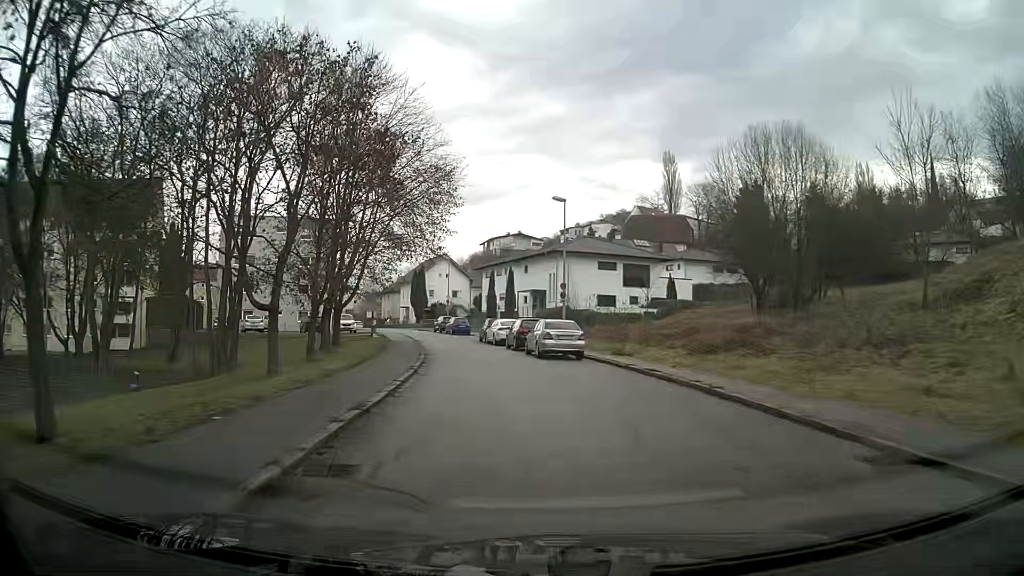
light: Day
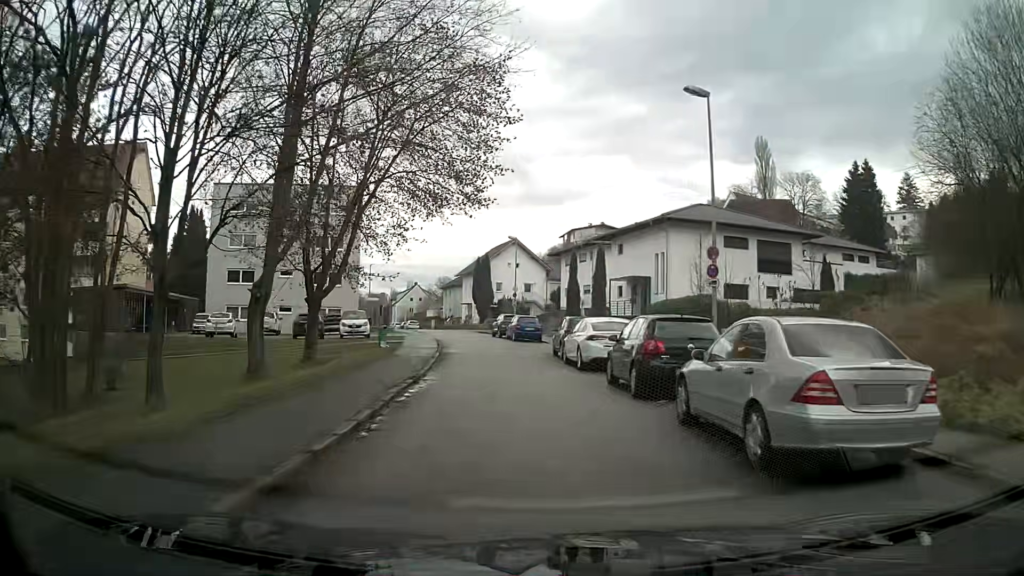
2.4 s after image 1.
(-1.1, +18.4) m; -7°
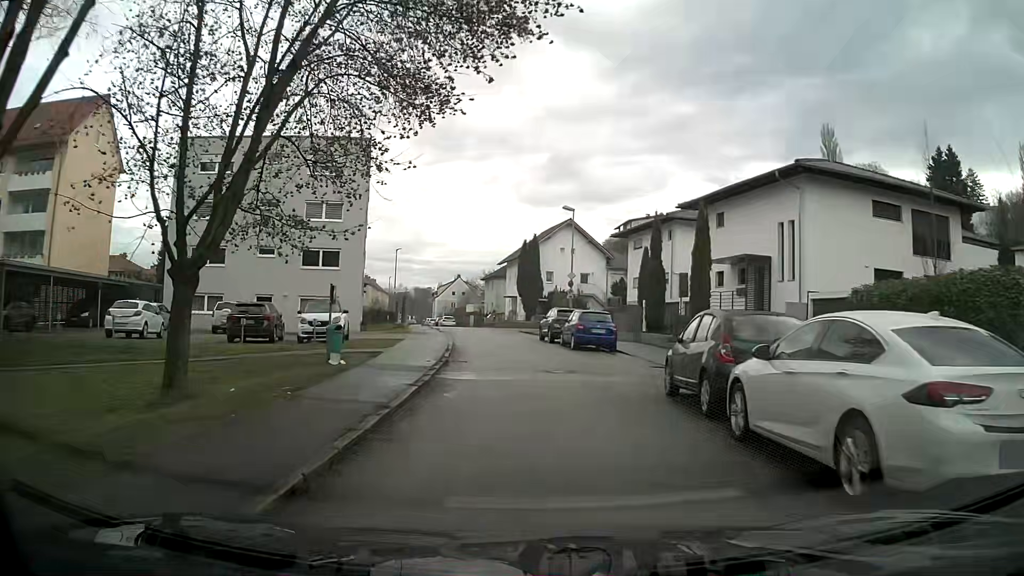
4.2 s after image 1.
(-0.5, +13.9) m; -4°
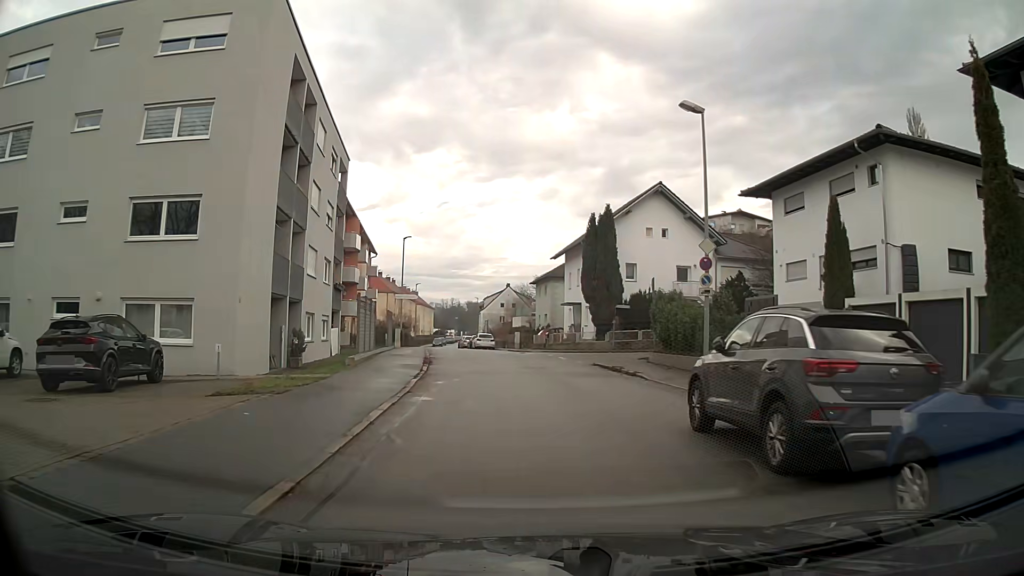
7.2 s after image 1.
(-0.8, +23.2) m; -4°
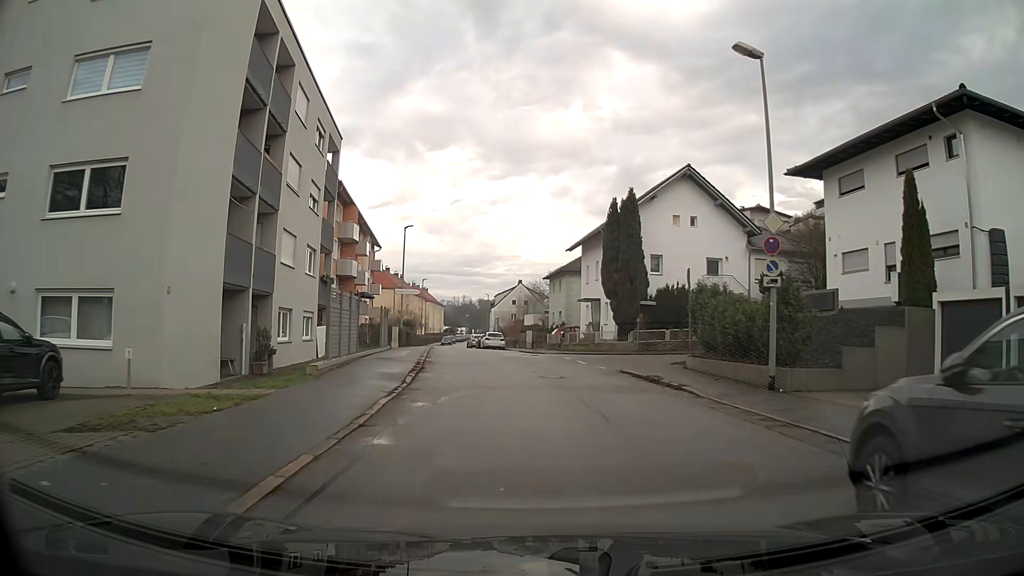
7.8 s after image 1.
(0.0, +4.6) m; 0°
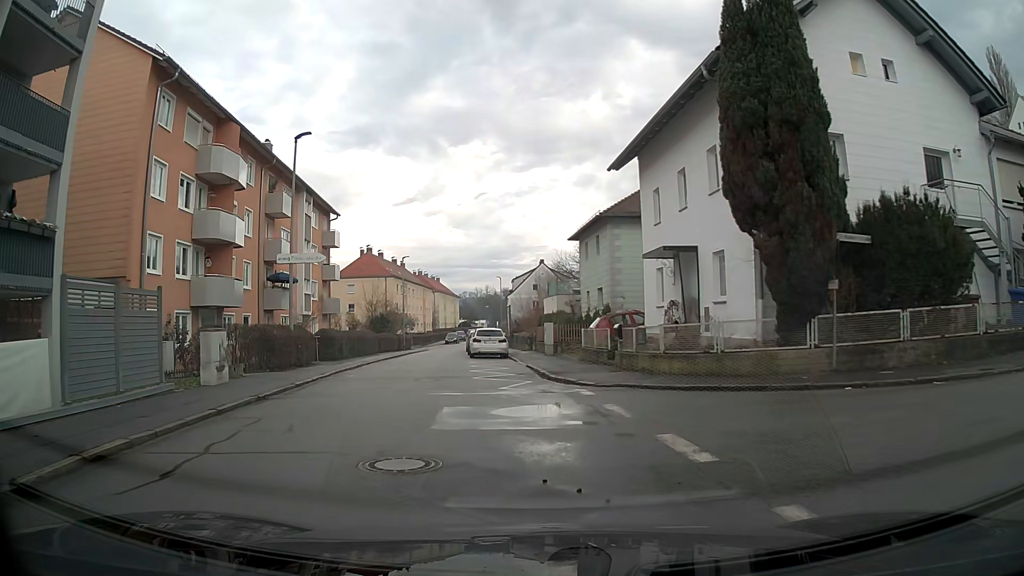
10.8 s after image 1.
(-0.1, +23.3) m; -5°
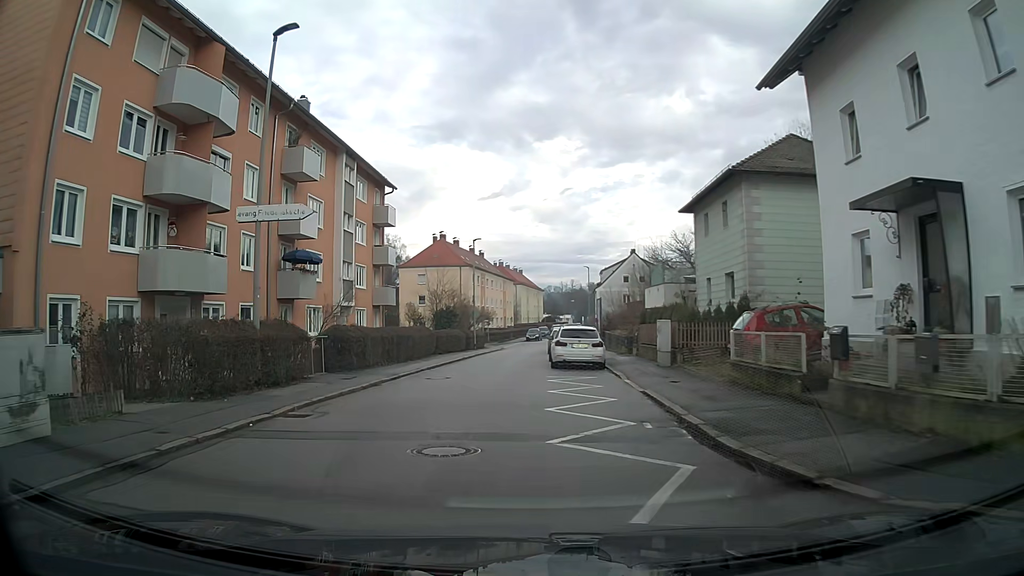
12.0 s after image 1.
(-0.5, +9.4) m; -7°
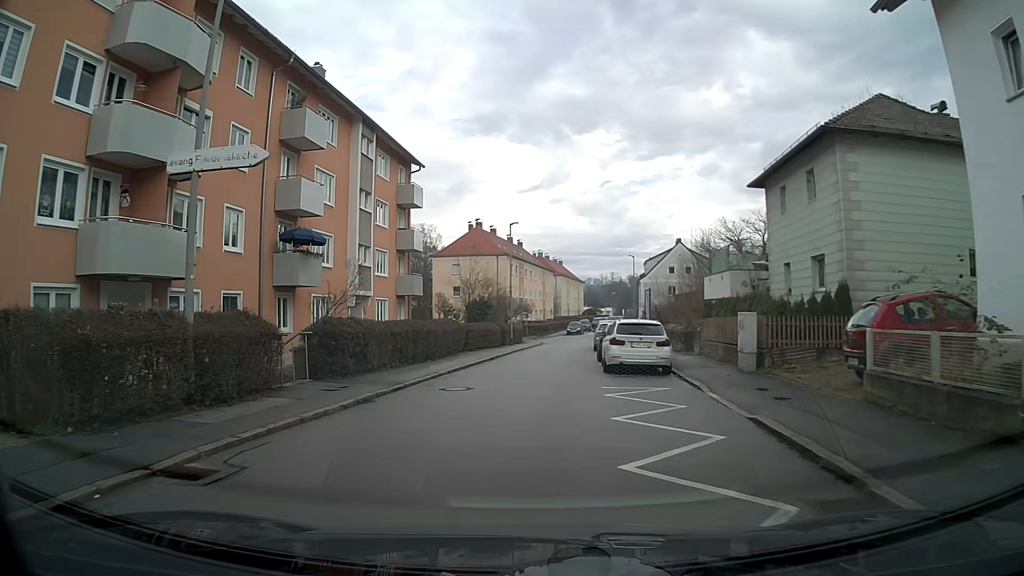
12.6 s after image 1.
(-0.1, +4.7) m; -3°
(0, +10) (0, +20) (+1, +30) (+2, +40) (+3, +50) (+5, +60) (+8, +69) (+10, +79) (+11, +89) (+13, +99) m
